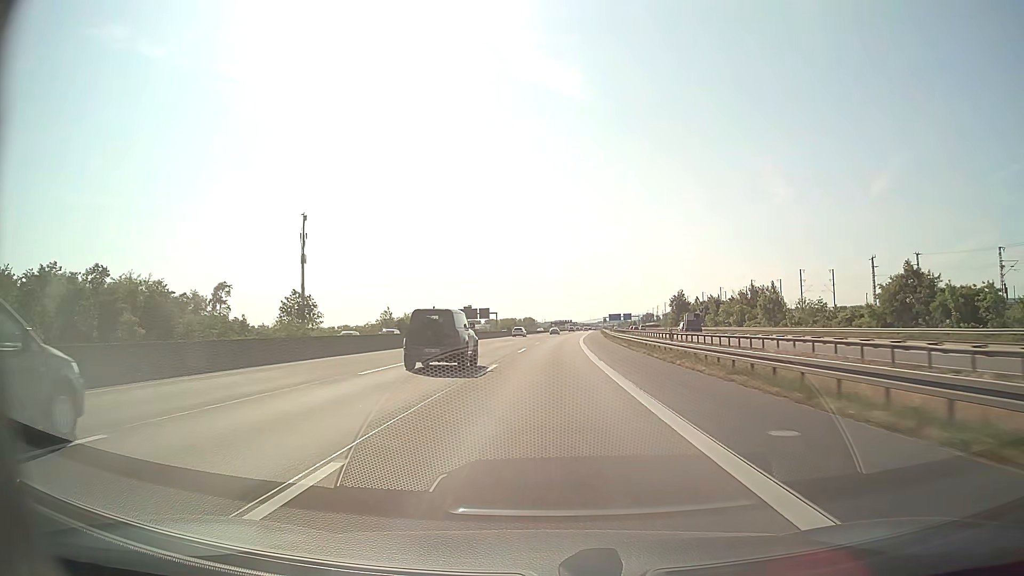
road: motorway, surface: asphalt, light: Day
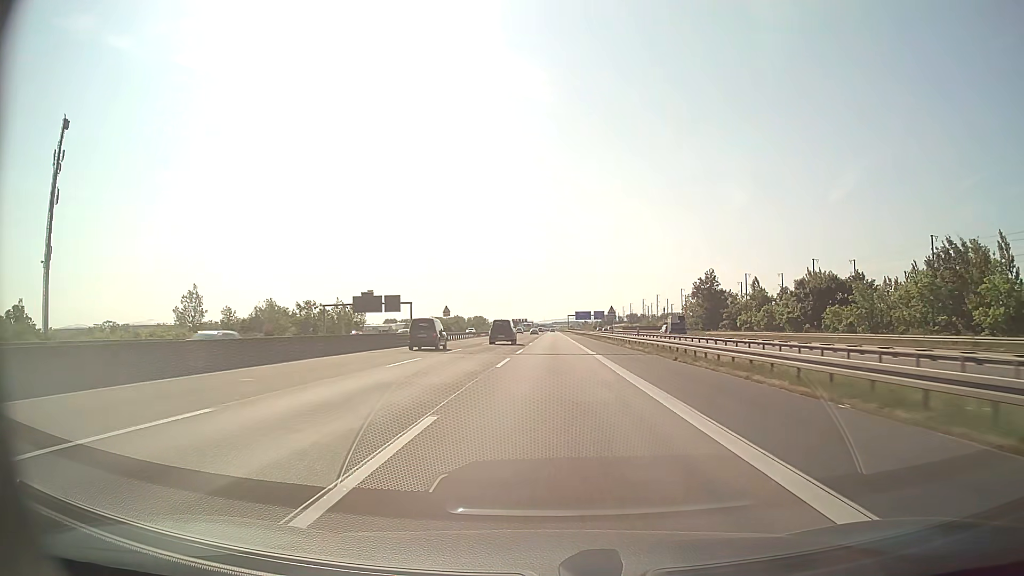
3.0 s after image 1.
(+2.8, +87.0) m; +4°
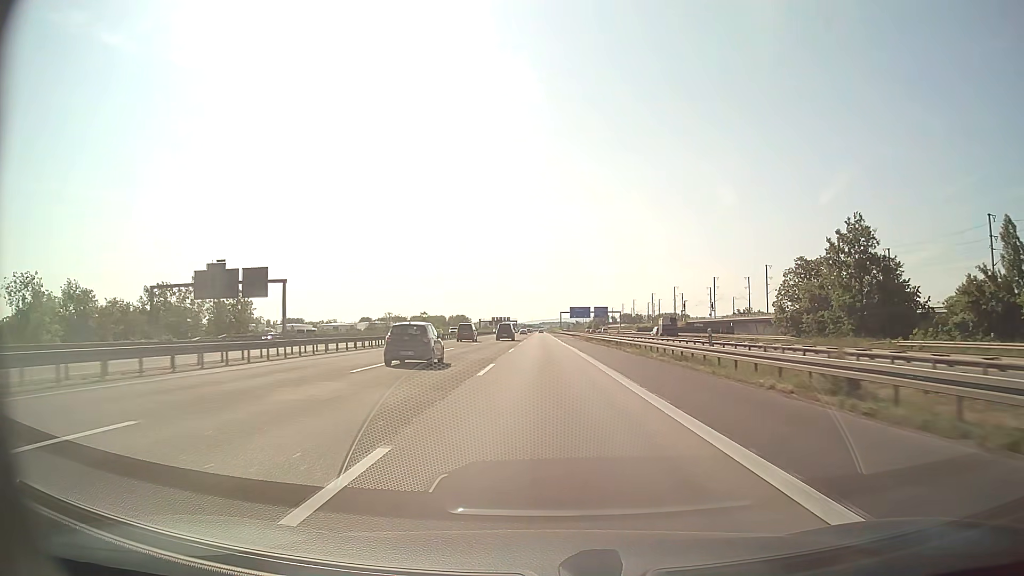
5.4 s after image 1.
(+1.0, +69.6) m; +1°
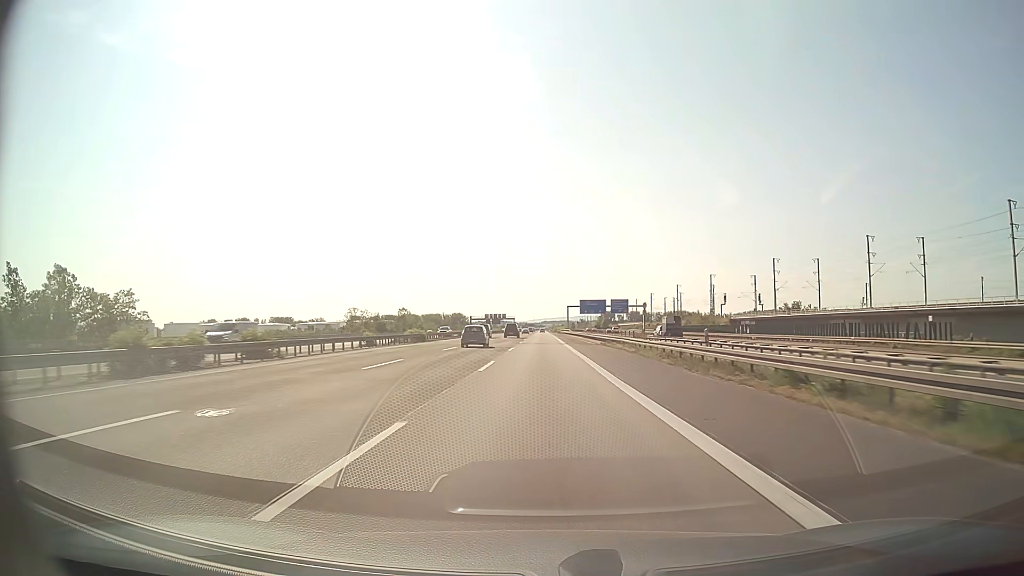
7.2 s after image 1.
(0.0, +52.3) m; 0°
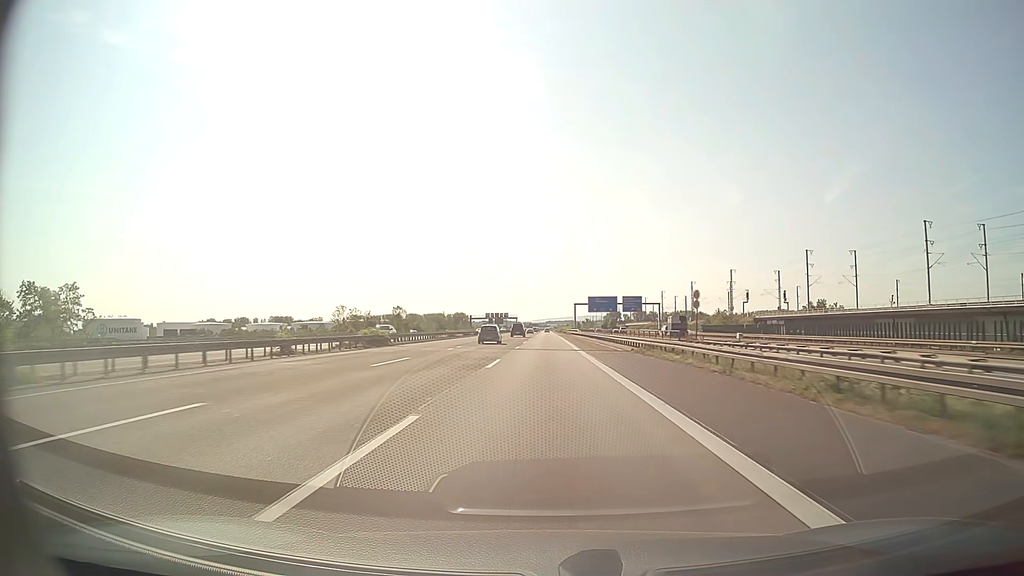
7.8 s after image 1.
(-0.1, +17.4) m; 0°
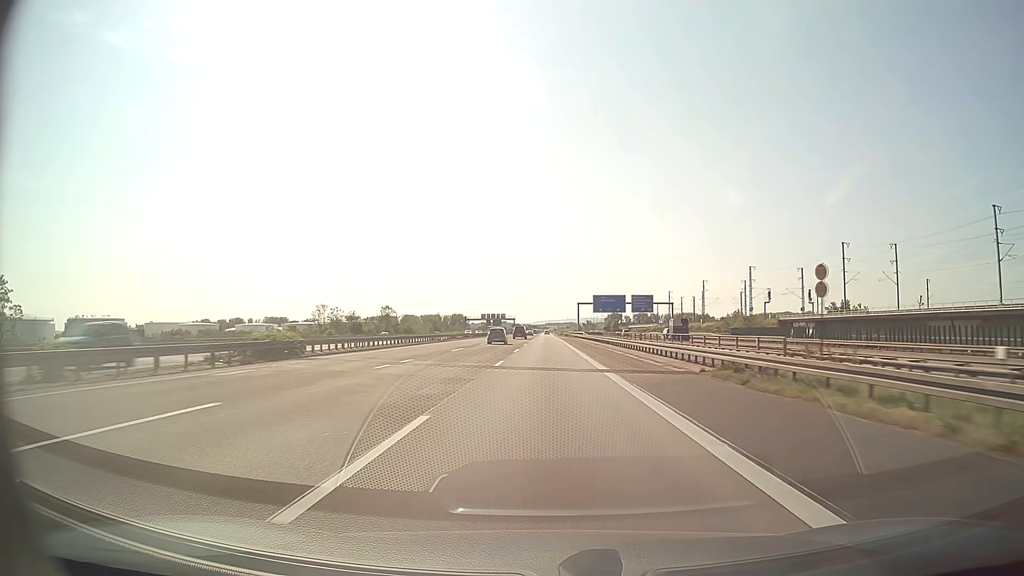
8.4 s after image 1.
(0.0, +17.4) m; 0°
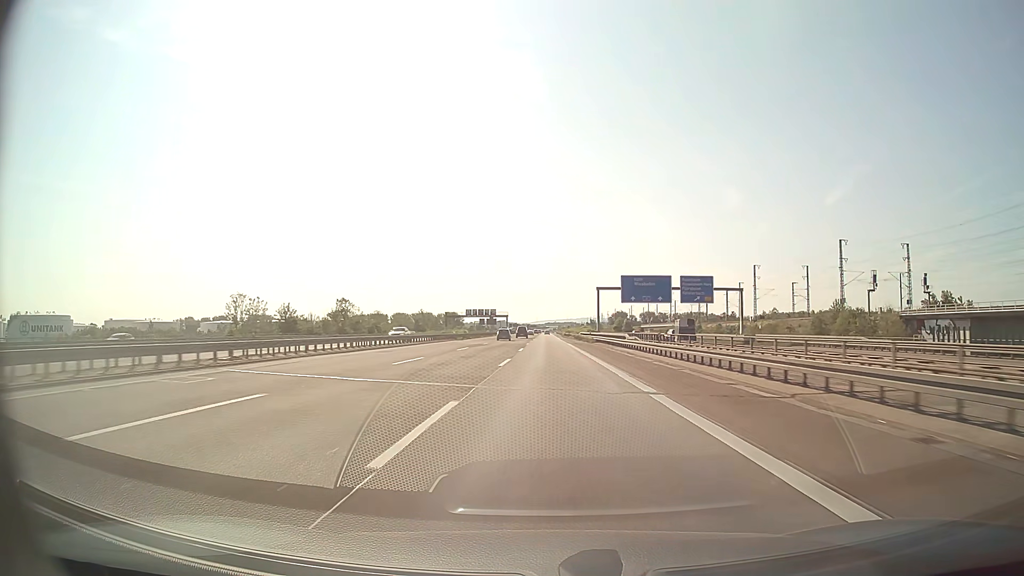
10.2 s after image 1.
(-0.1, +52.3) m; 0°
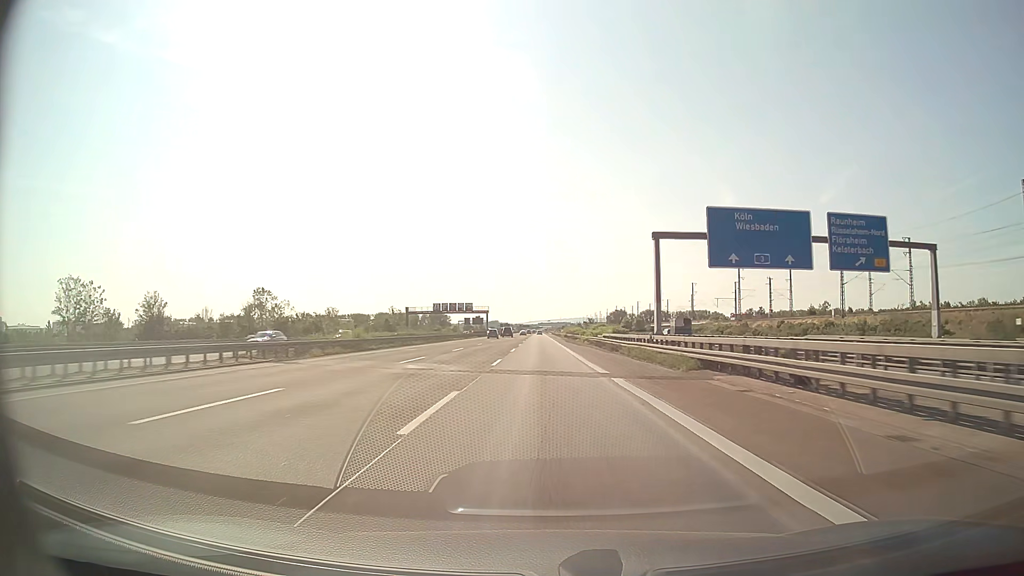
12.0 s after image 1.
(+0.2, +52.3) m; +1°
(0, +10) (0, +20) (0, +30) (0, +40) (0, +50) (0, +60) (0, +70) (0, +80) (0, +90) (0, +100) m
